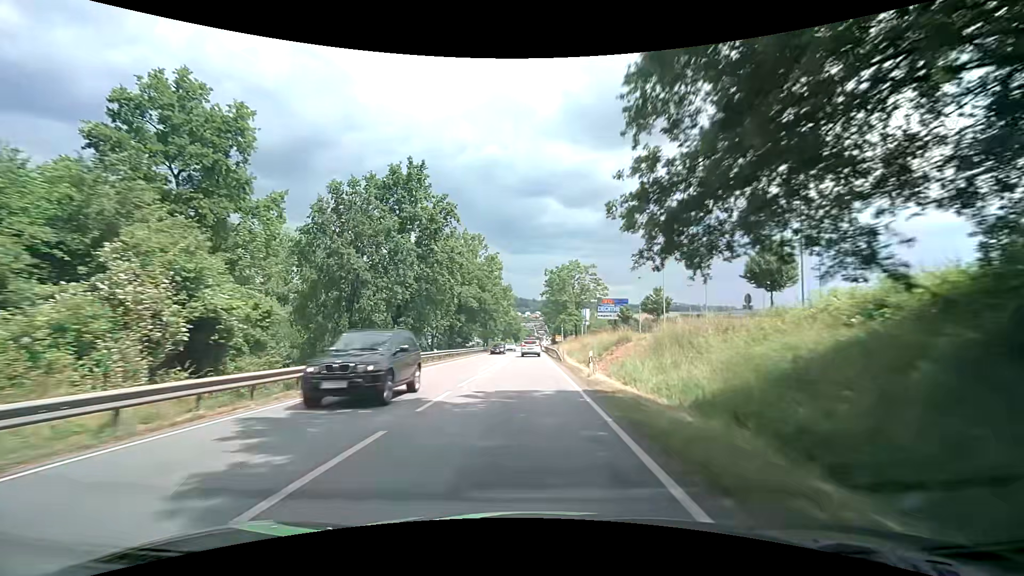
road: primary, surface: asphalt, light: Day
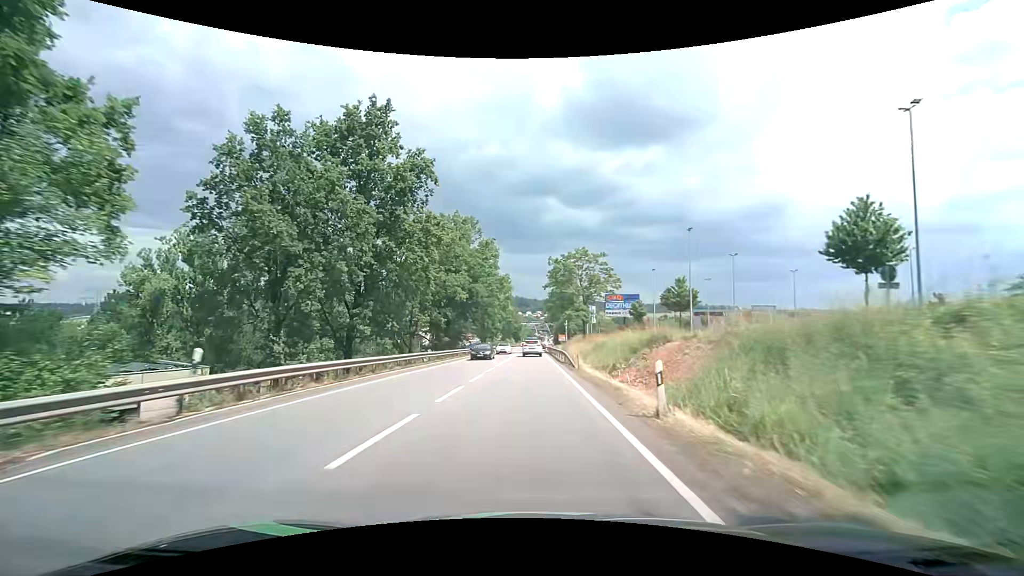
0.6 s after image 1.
(0.0, +10.1) m; 0°
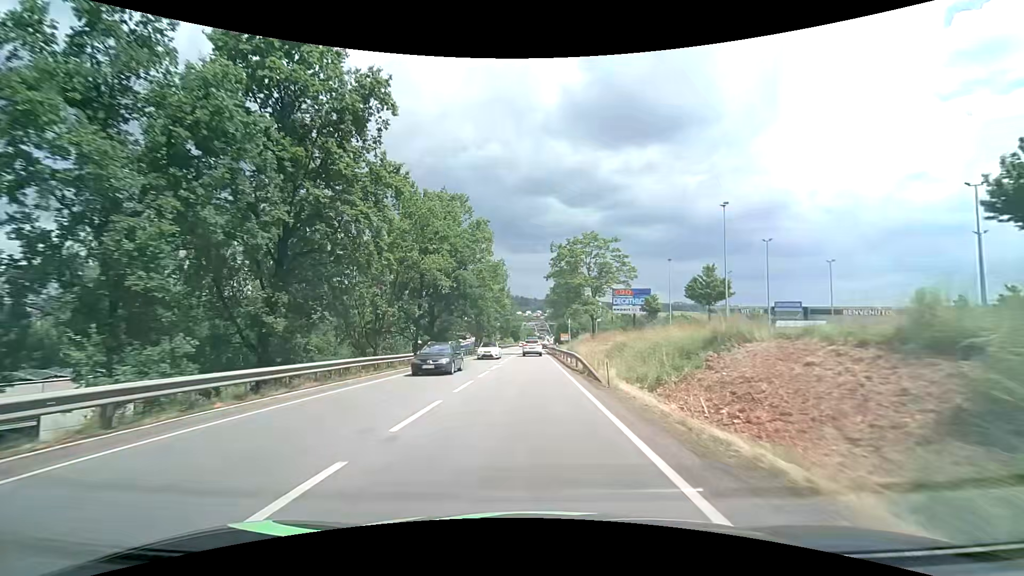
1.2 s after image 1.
(0.0, +9.7) m; 0°
